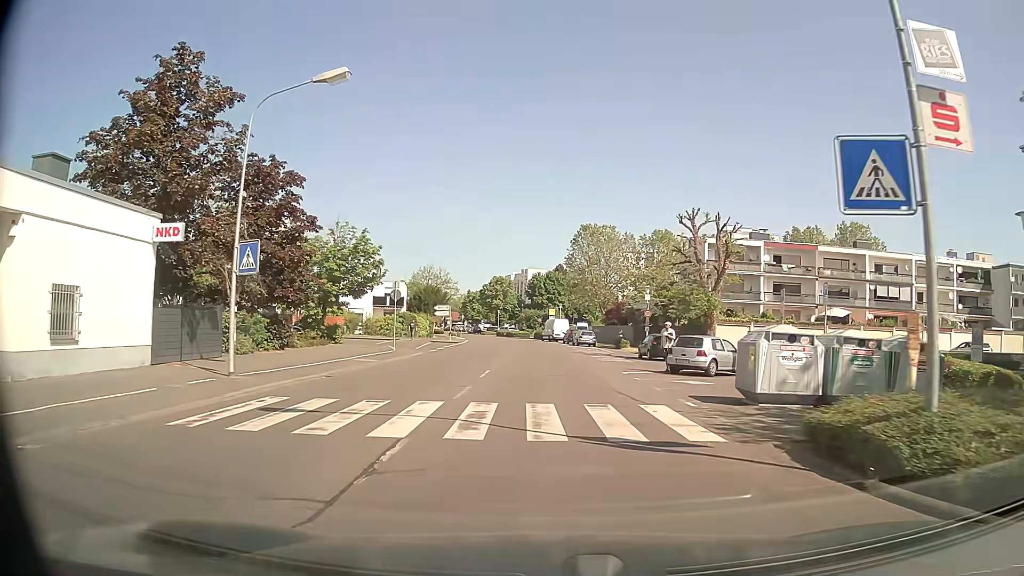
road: tertiary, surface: asphalt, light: Day
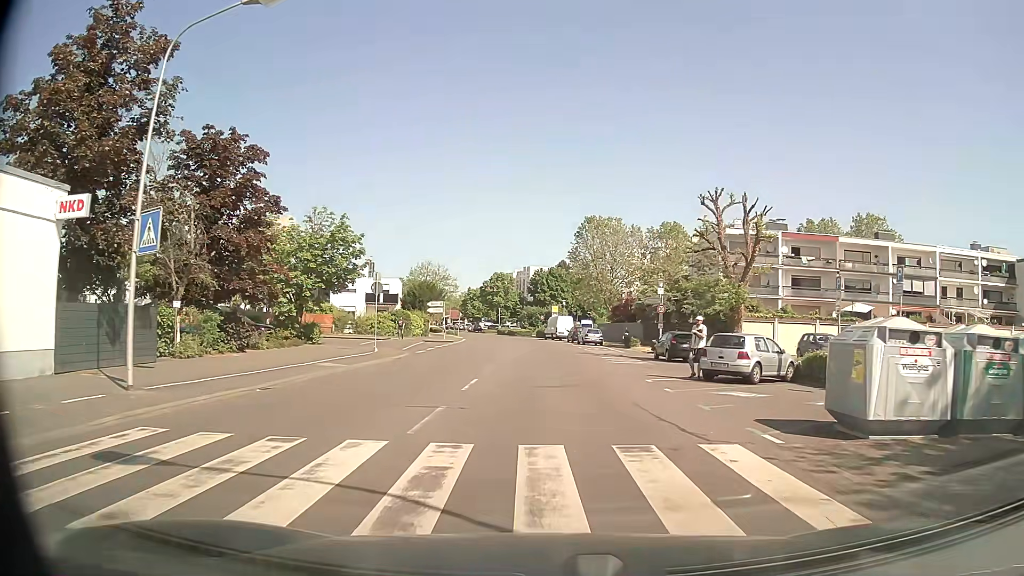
(0.0, +4.8) m; 0°
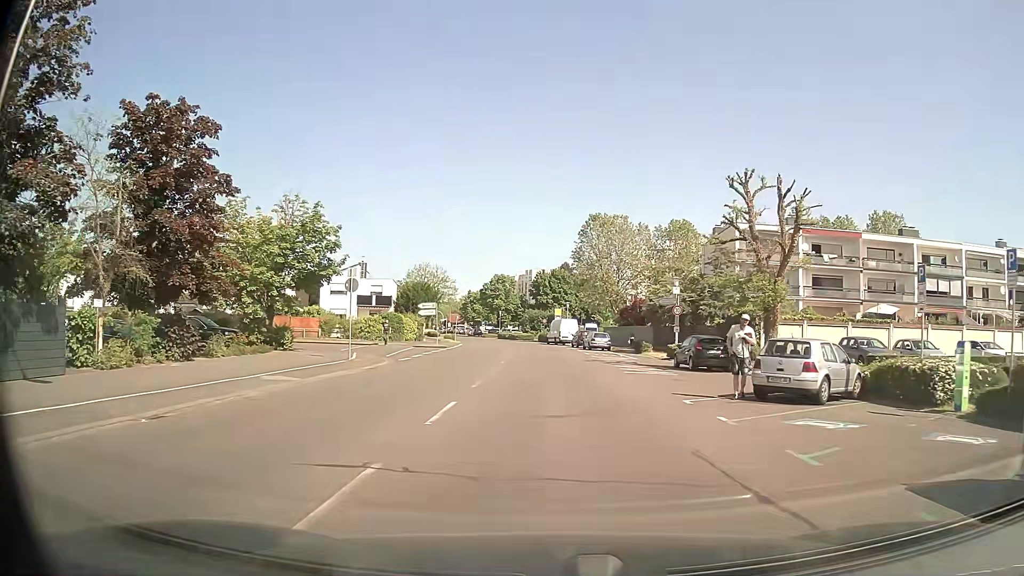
(0.0, +4.8) m; 0°
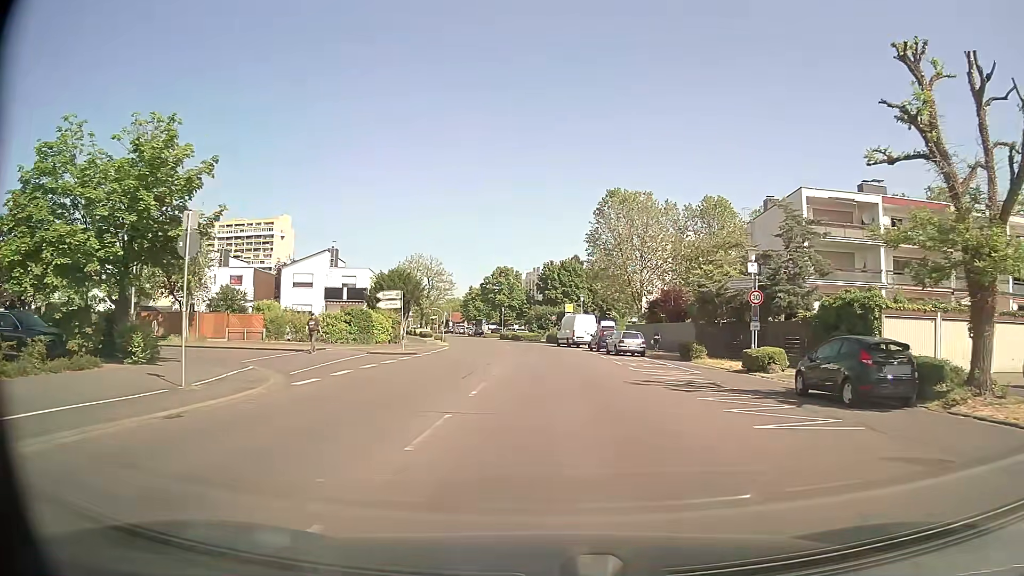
(-0.2, +14.1) m; -1°
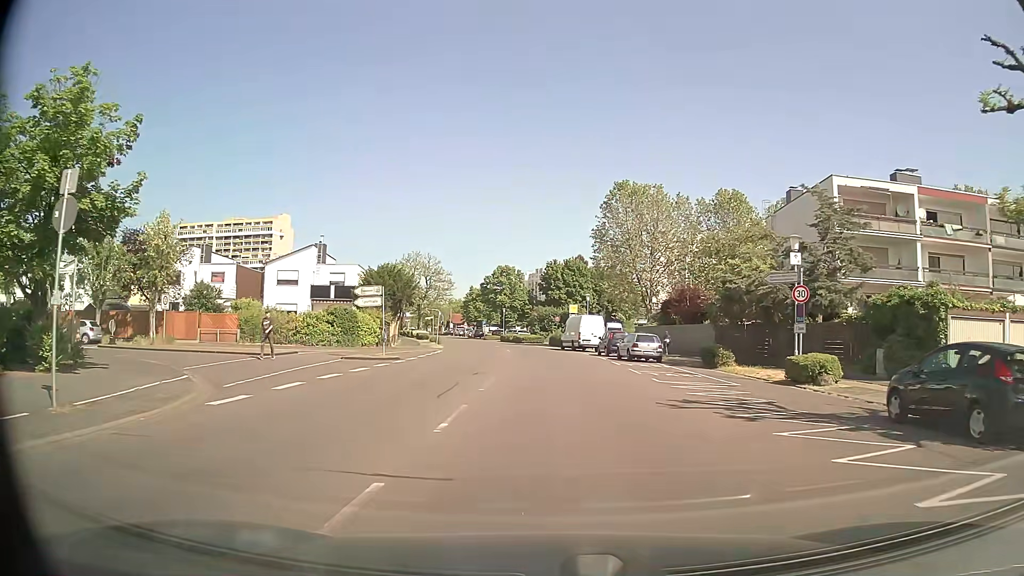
(0.0, +4.6) m; 0°
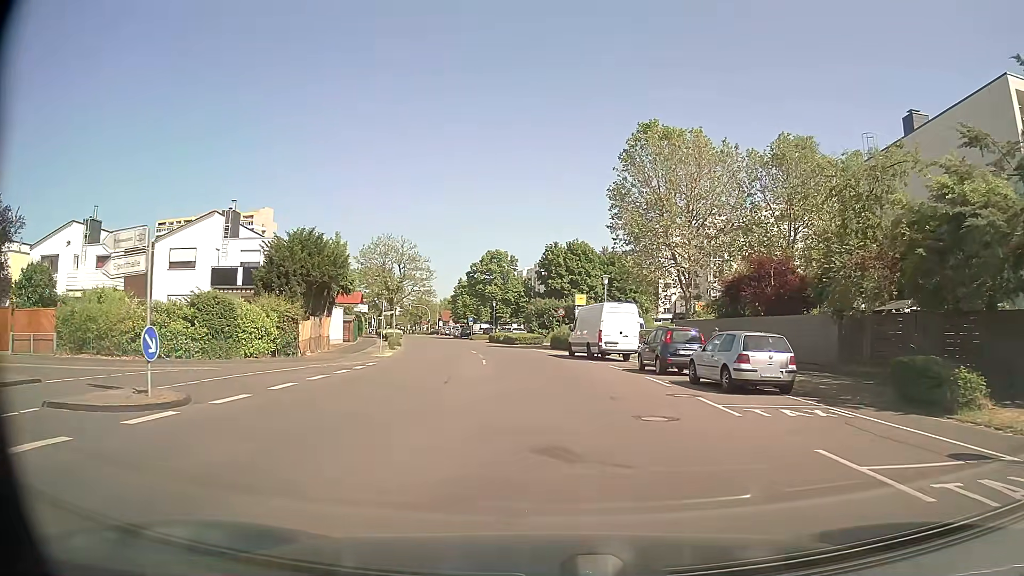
(0.0, +18.3) m; 0°
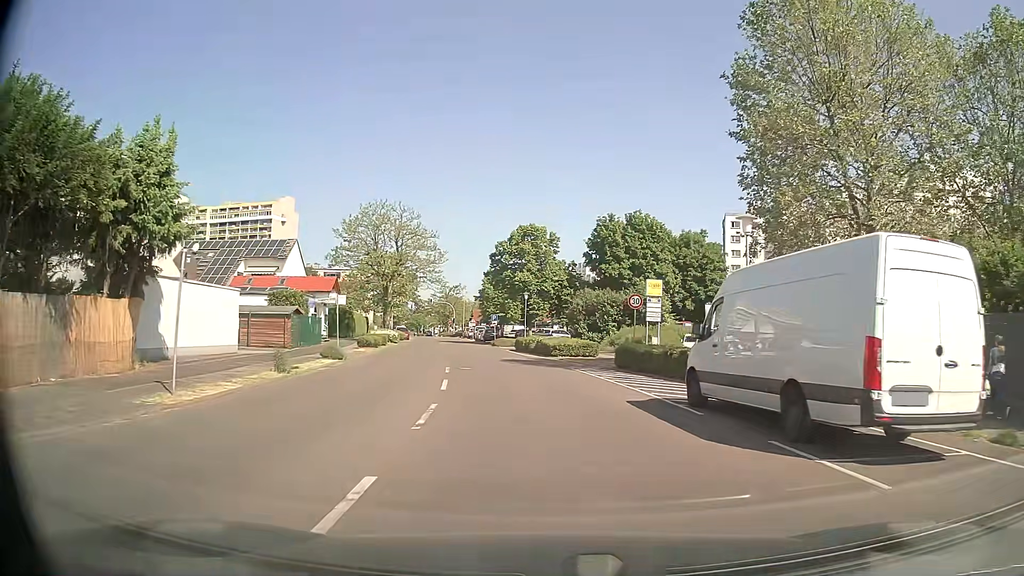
(-0.7, +23.2) m; -4°
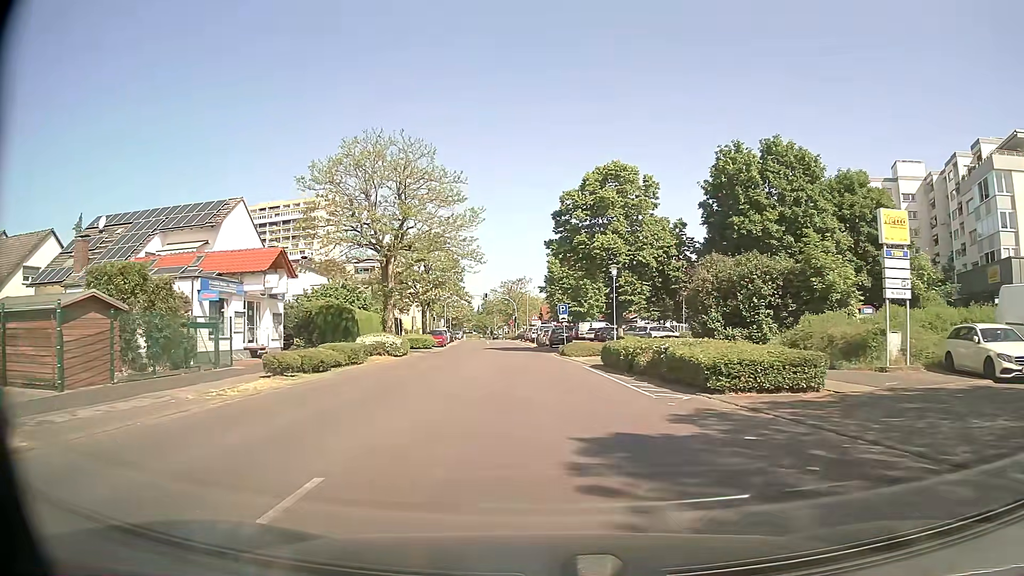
(-1.2, +23.9) m; -6°
(0, +10) (-1, +20) (-1, +30) (-2, +40) (-2, +50) (-3, +60) (-4, +70) (-5, +80) (-6, +90) (-7, +100) m
